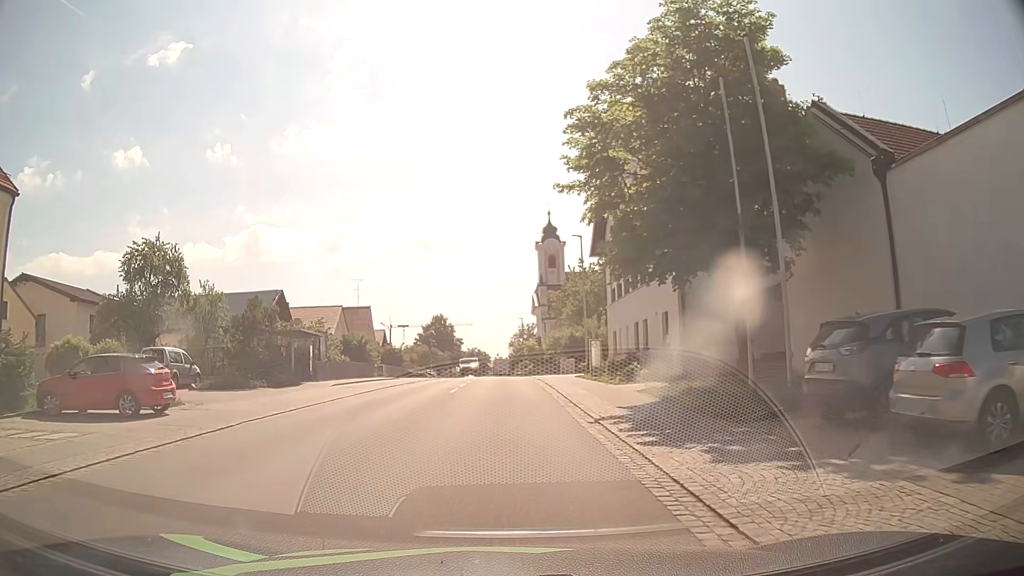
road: secondary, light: Day
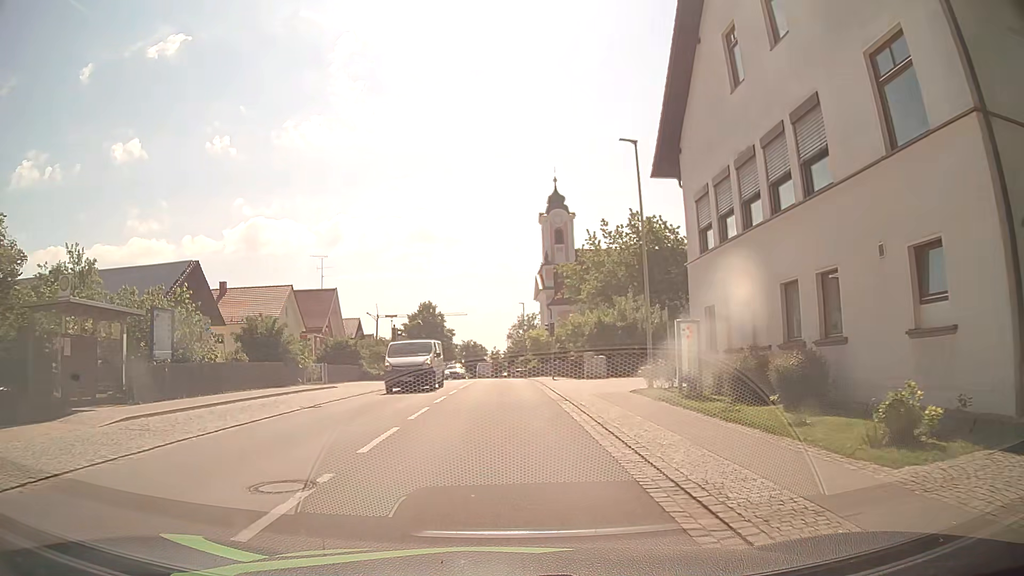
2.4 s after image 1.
(-0.1, +18.0) m; 0°
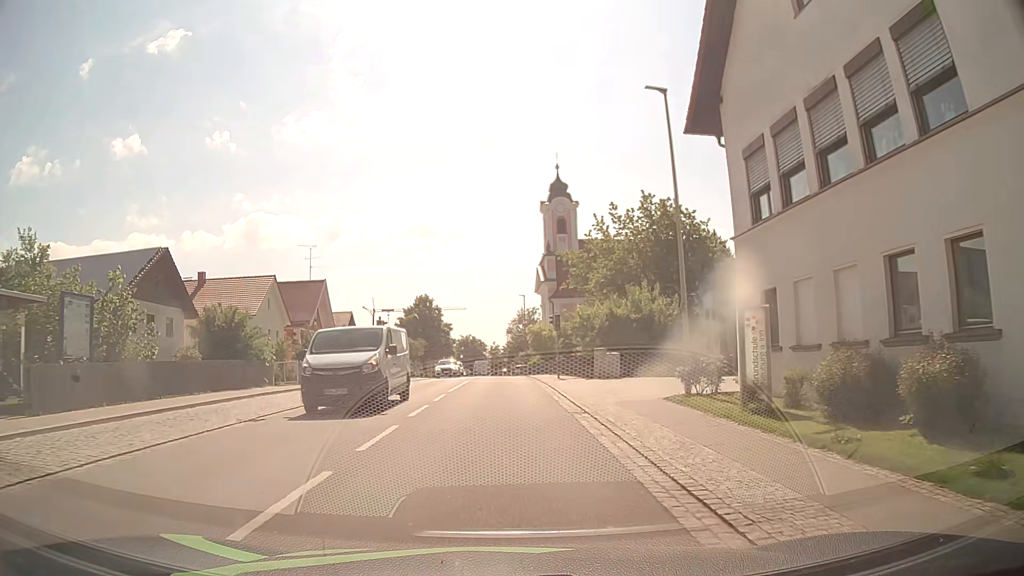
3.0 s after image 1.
(0.0, +4.5) m; 0°
(0, +10) (0, +20) (0, +30) (0, +40) (-1, +50) (-1, +60) (-2, +70) (-2, +80) (-3, +90) (-4, +100) m
